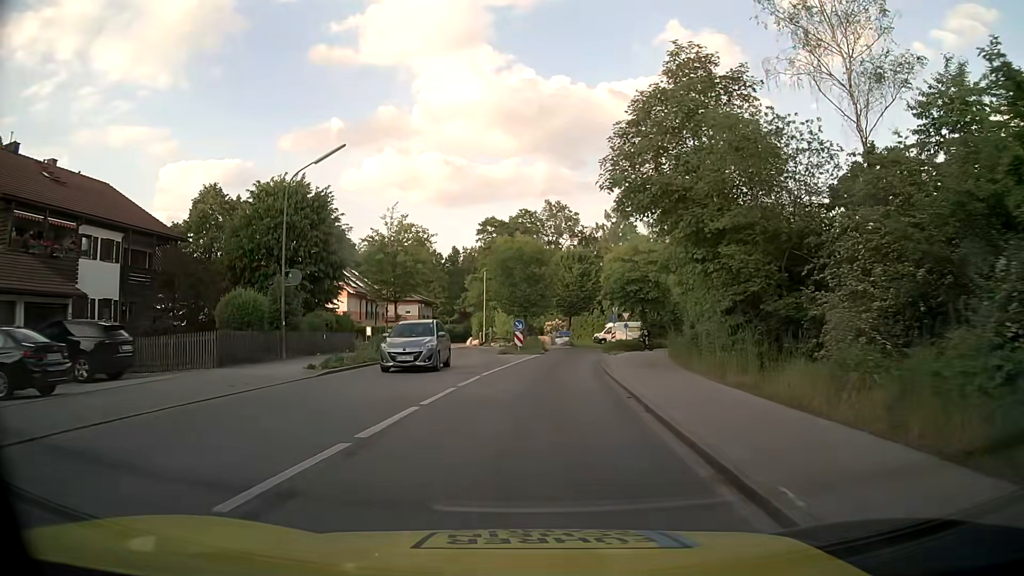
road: tertiary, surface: asphalt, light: Day
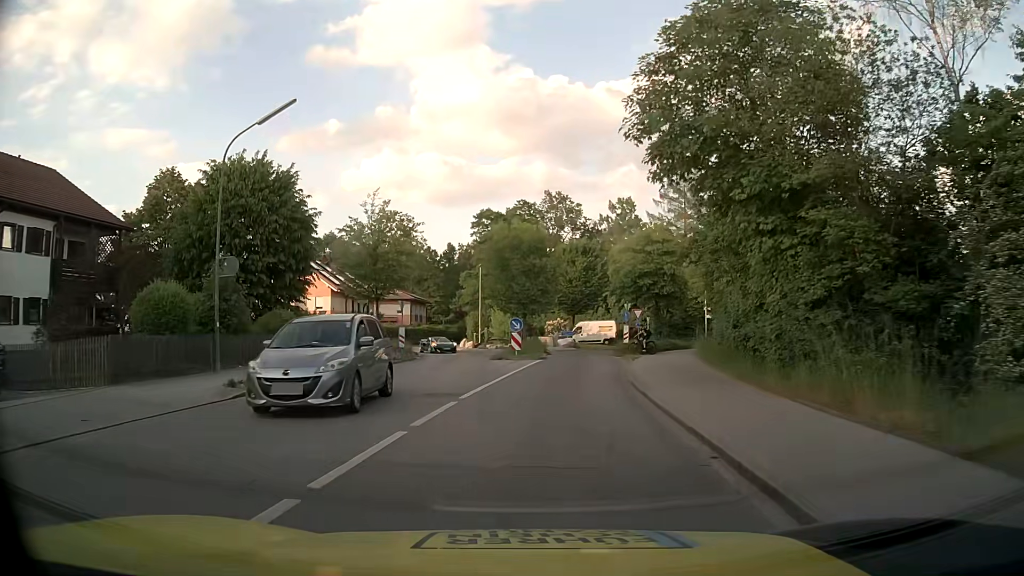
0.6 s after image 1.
(0.0, +5.9) m; 0°
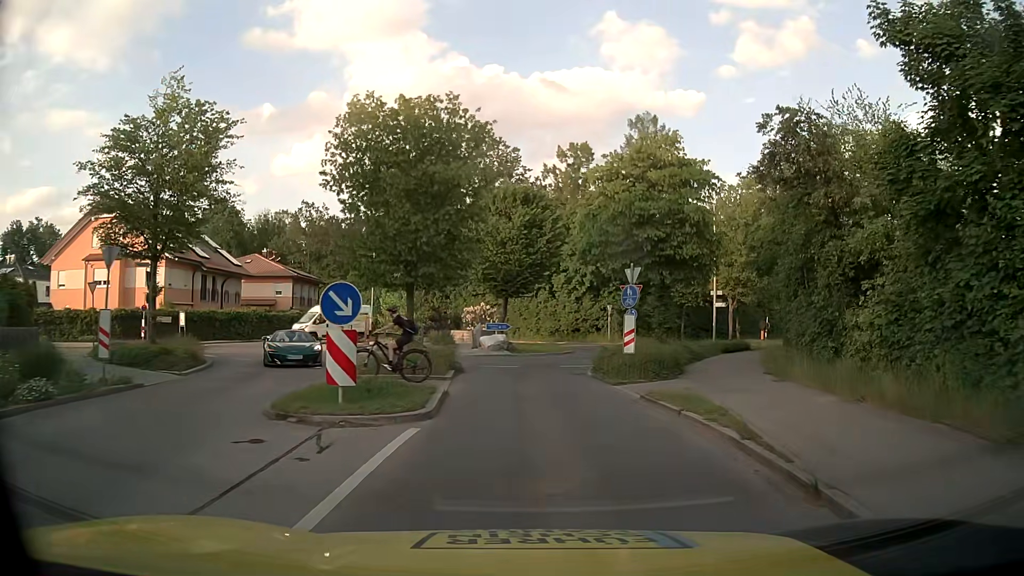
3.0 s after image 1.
(+0.8, +20.6) m; +7°
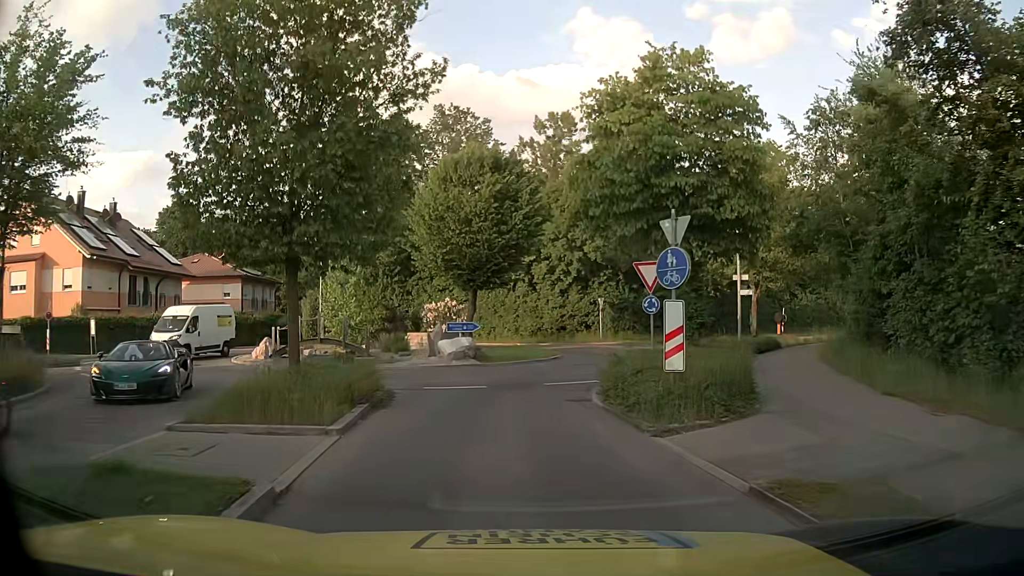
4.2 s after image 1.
(+0.2, +7.7) m; +1°
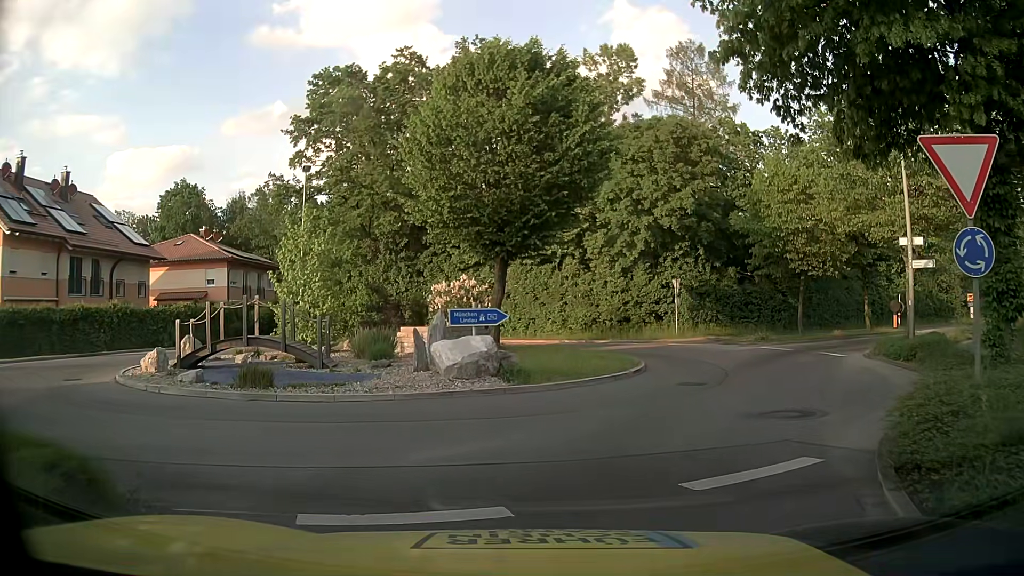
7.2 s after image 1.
(-0.4, +10.4) m; -4°
